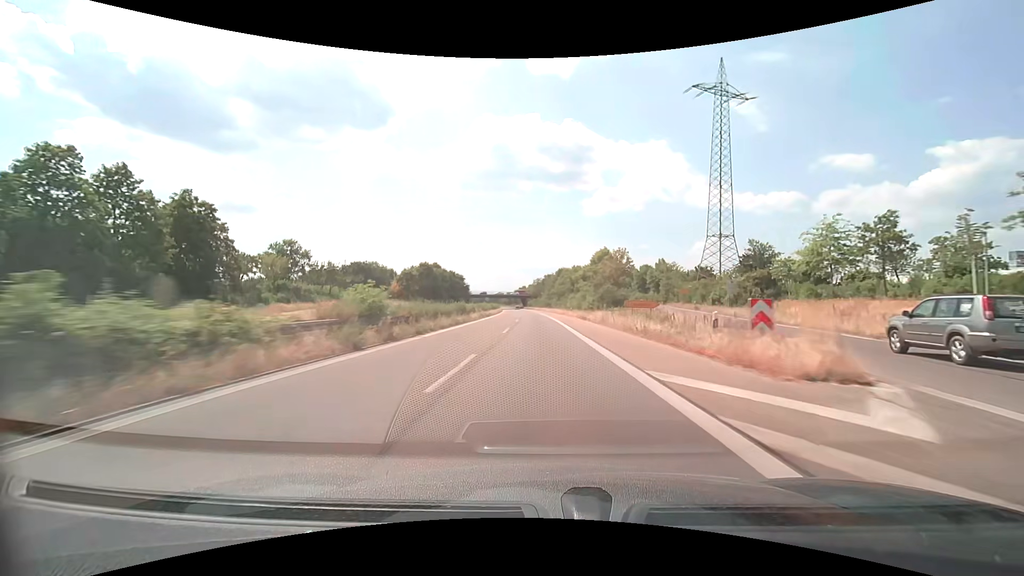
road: trunk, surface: asphalt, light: Day
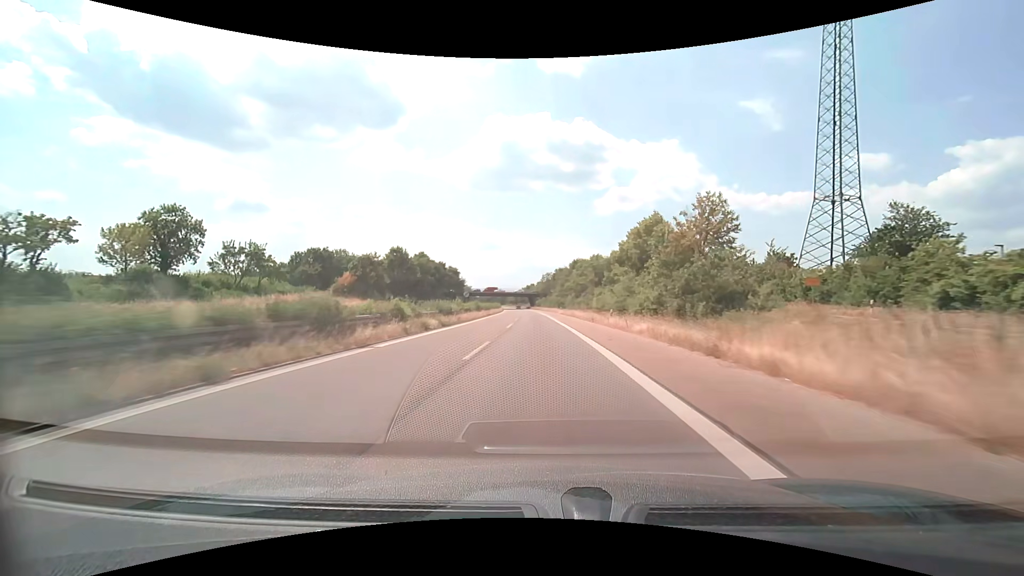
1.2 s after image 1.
(-0.3, +31.6) m; -1°
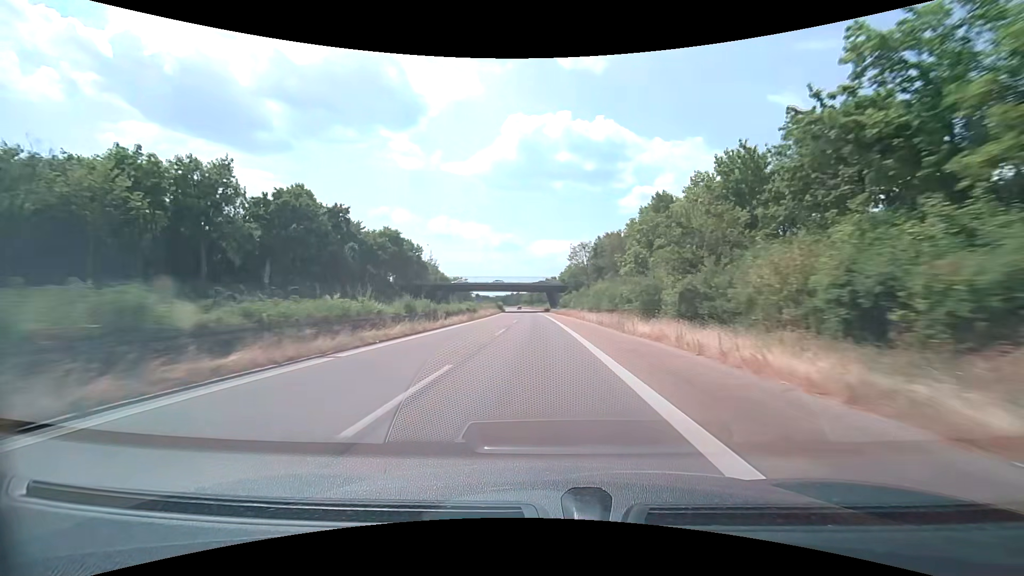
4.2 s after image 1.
(-1.9, +79.1) m; -3°
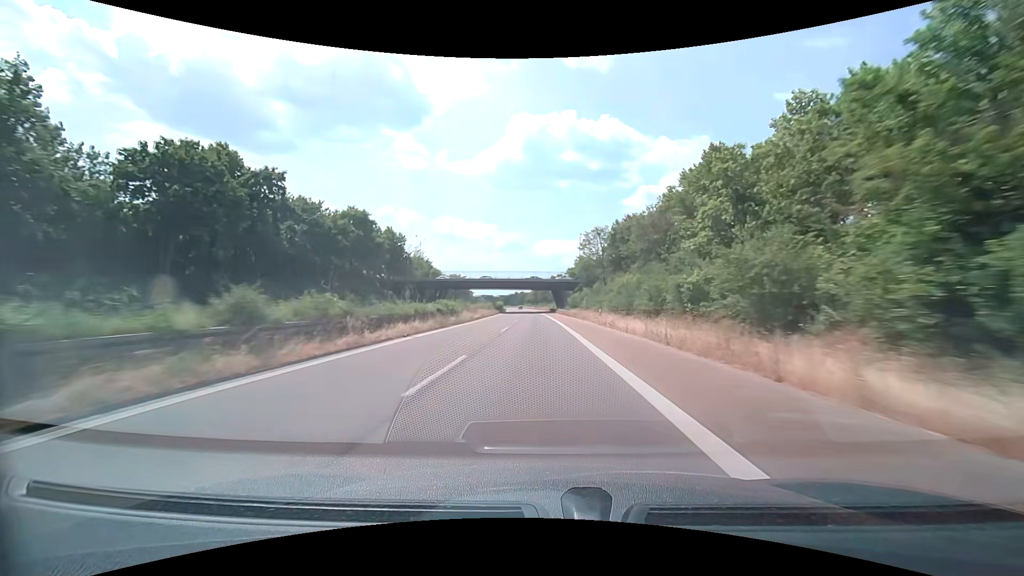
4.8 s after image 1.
(-0.1, +15.8) m; -1°
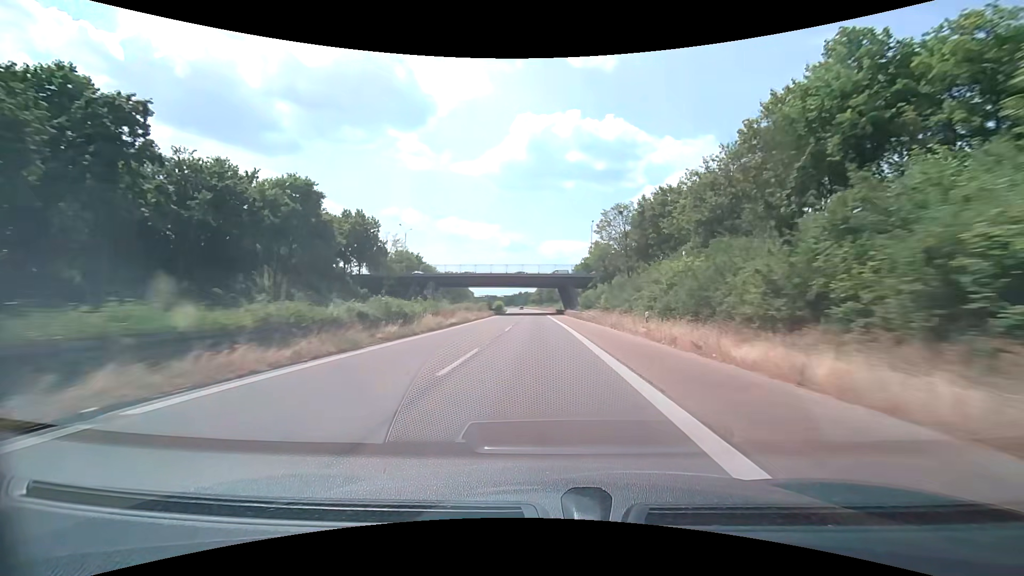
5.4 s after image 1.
(-0.1, +15.8) m; -1°
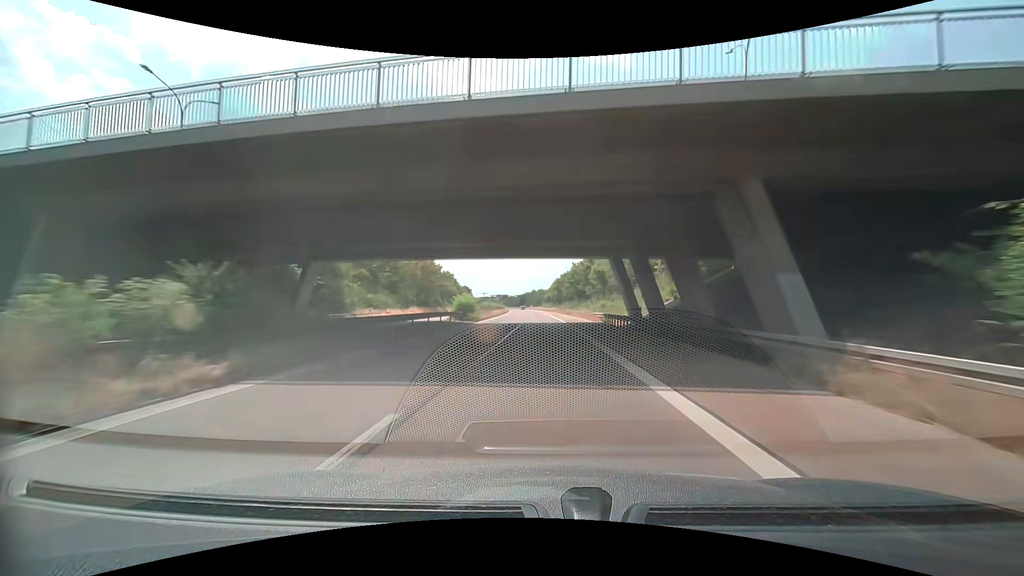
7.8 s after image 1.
(-1.0, +63.3) m; -2°
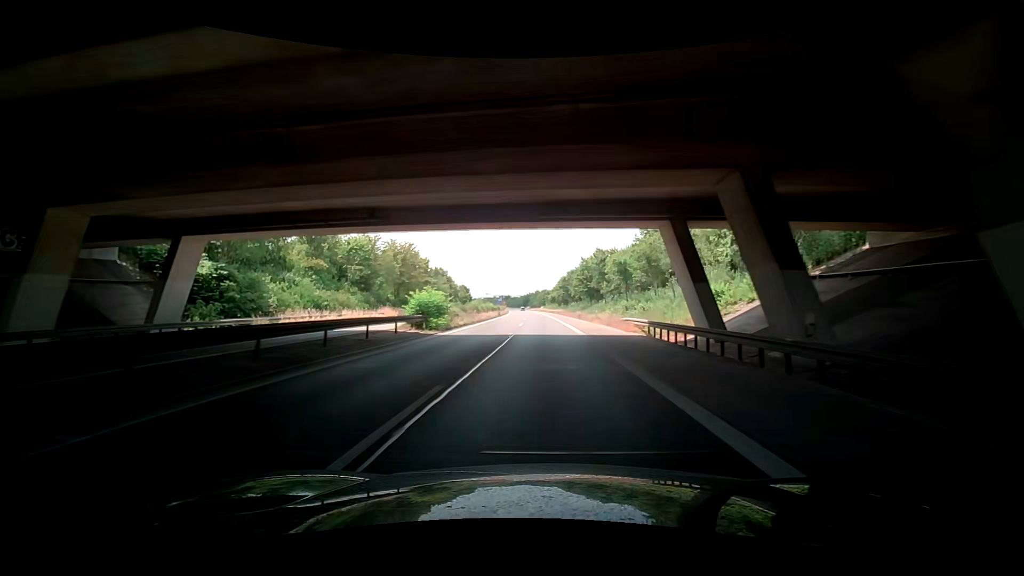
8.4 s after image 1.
(0.0, +15.8) m; 0°
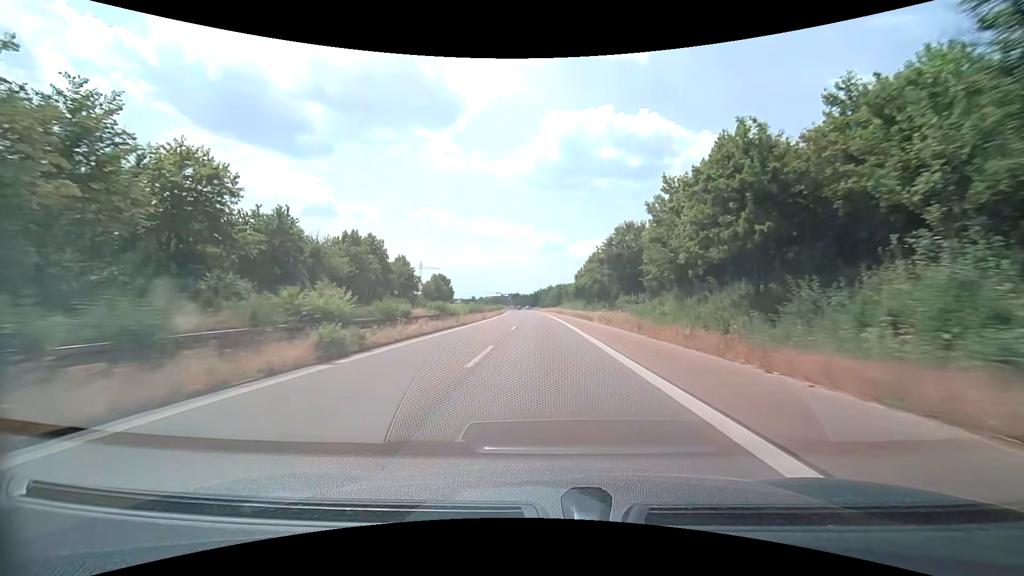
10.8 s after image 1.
(-0.7, +63.3) m; -2°
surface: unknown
(0, +10) (0, +20) (0, +30) (0, +40) (-1, +50) (-1, +60) (-1, +70) (-2, +80) (-2, +90) (-3, +100) m
